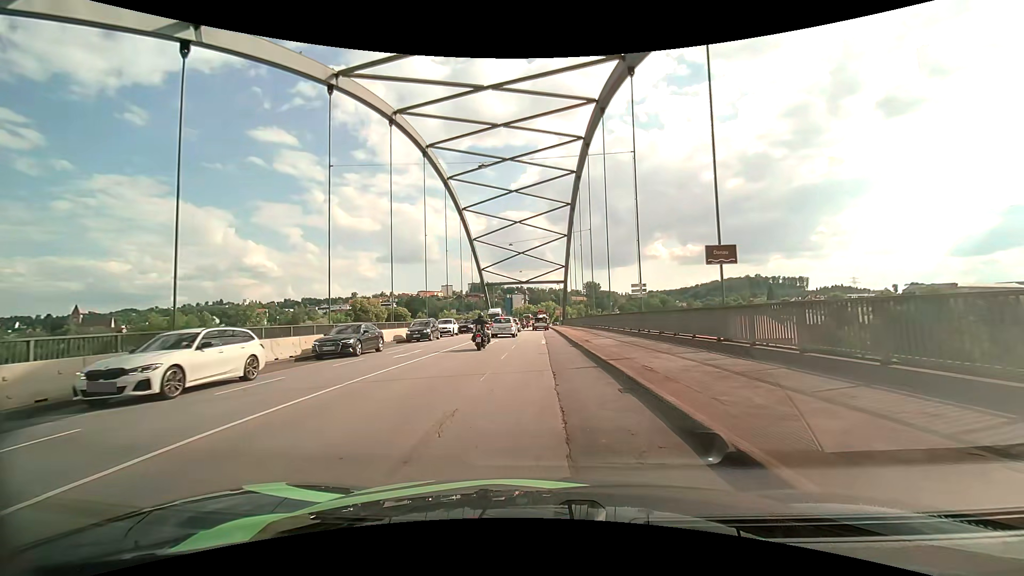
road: primary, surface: asphalt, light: Day
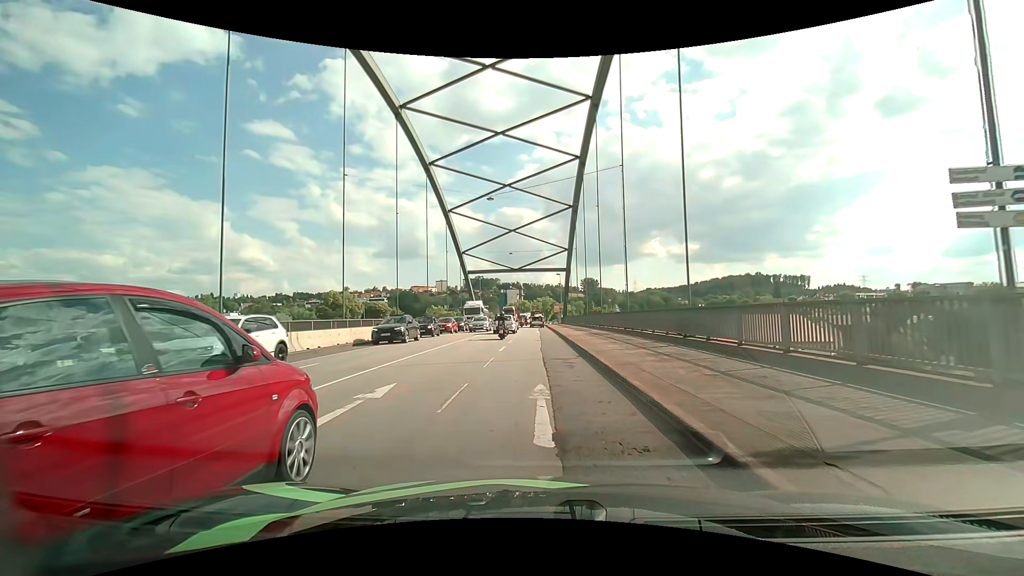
(0.0, +21.4) m; 0°
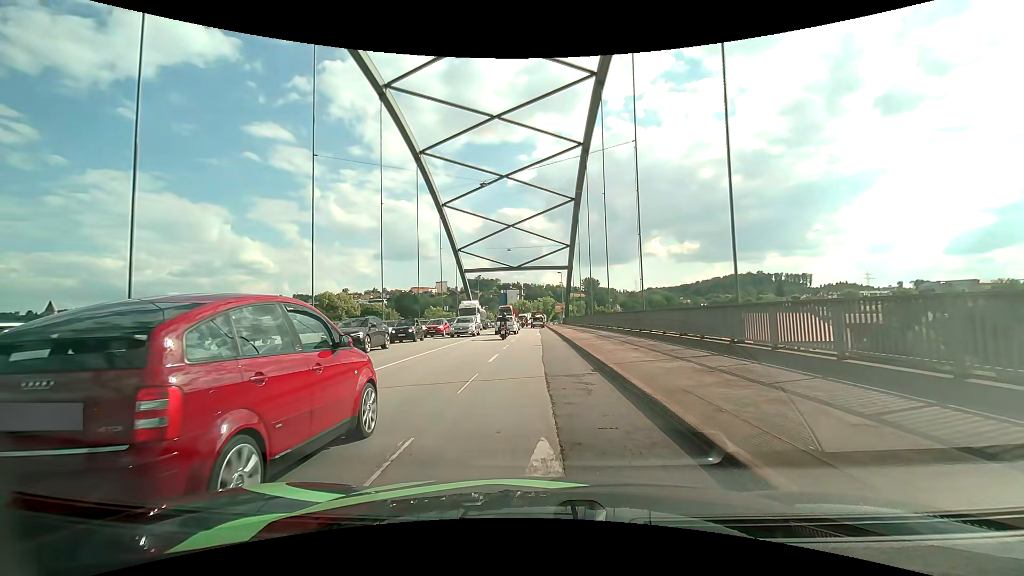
(0.0, +4.3) m; 0°
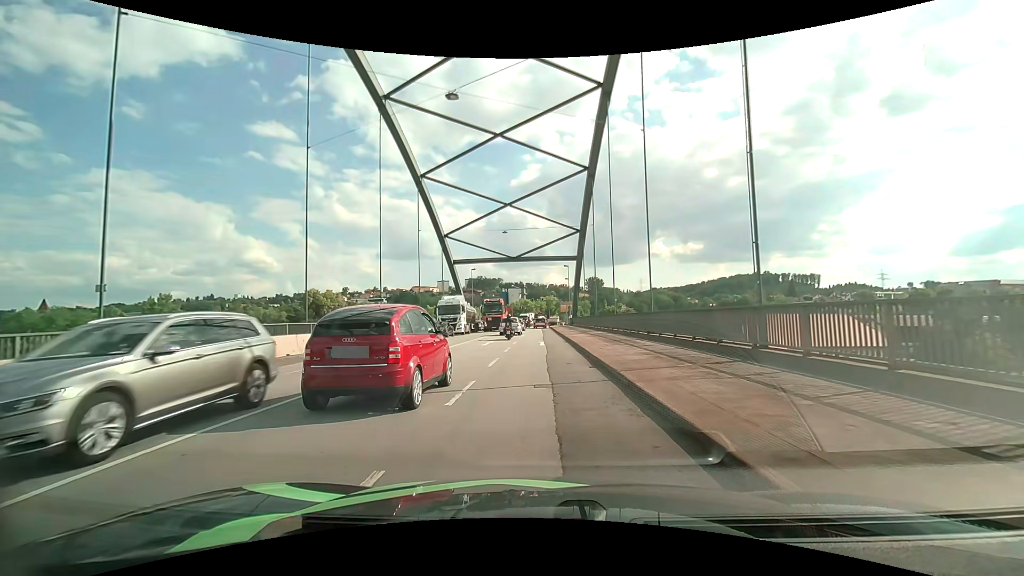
(0.0, +13.2) m; 0°
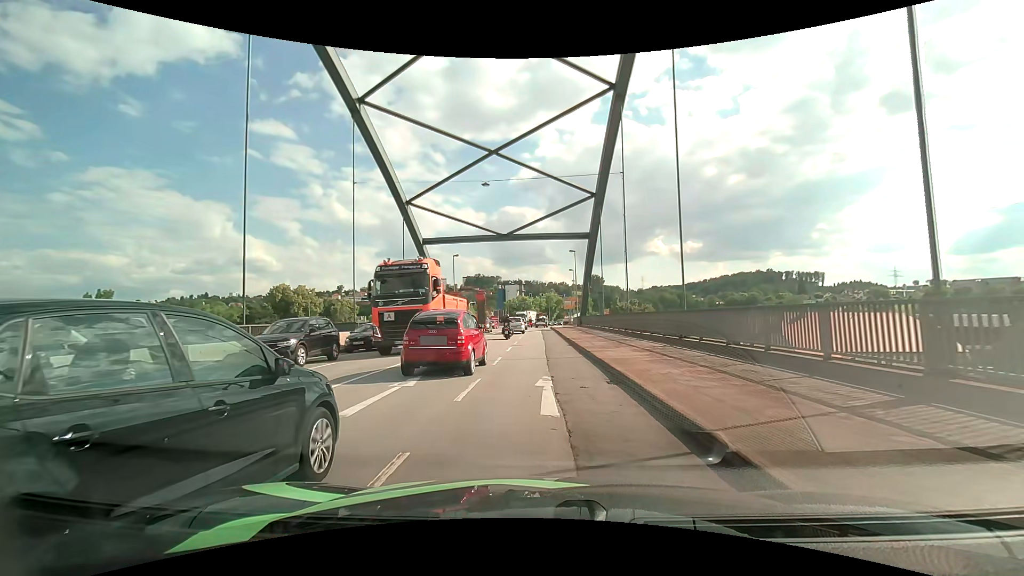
(0.0, +17.5) m; 0°
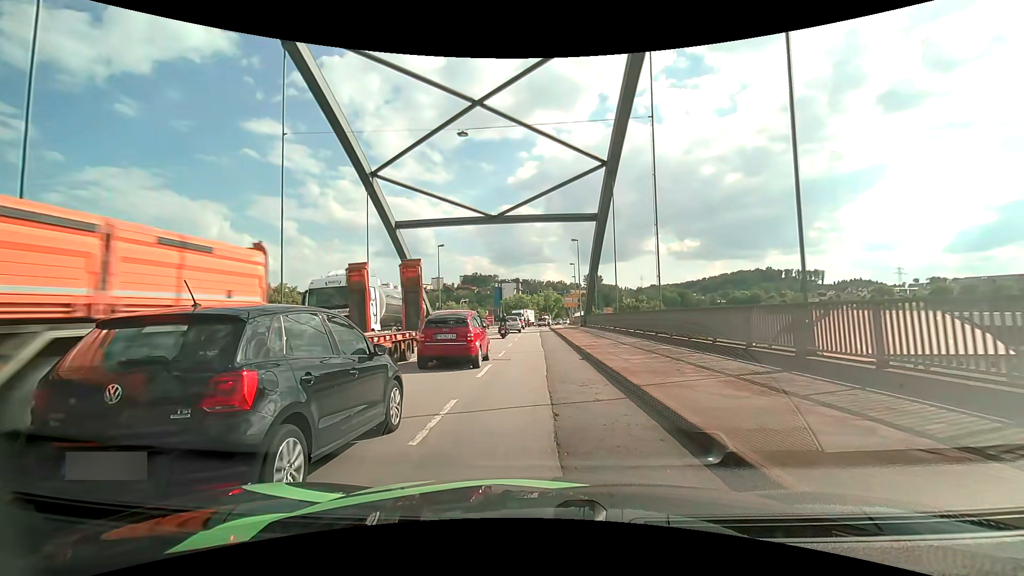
(0.0, +8.8) m; 0°
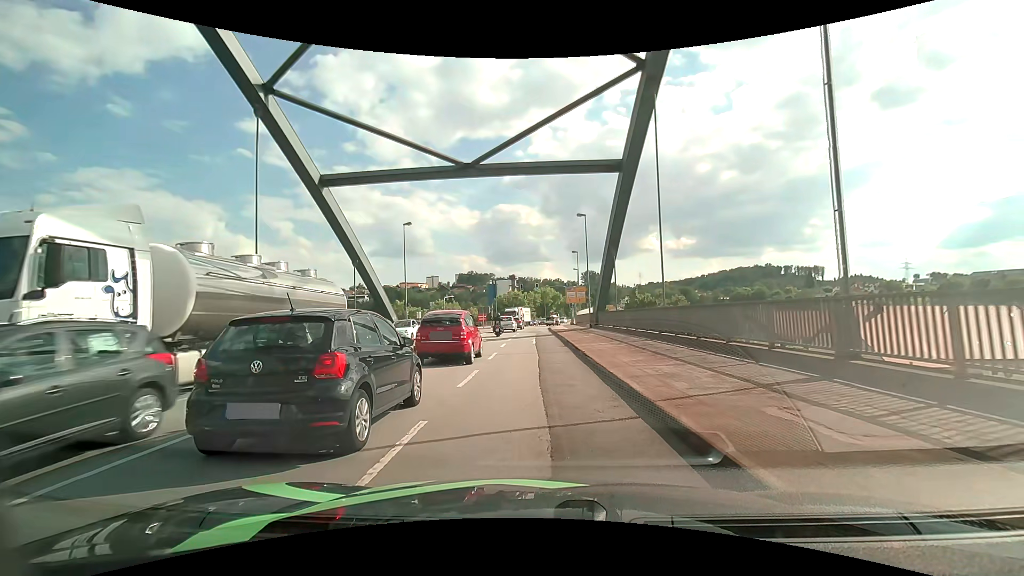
(+0.1, +13.7) m; +1°
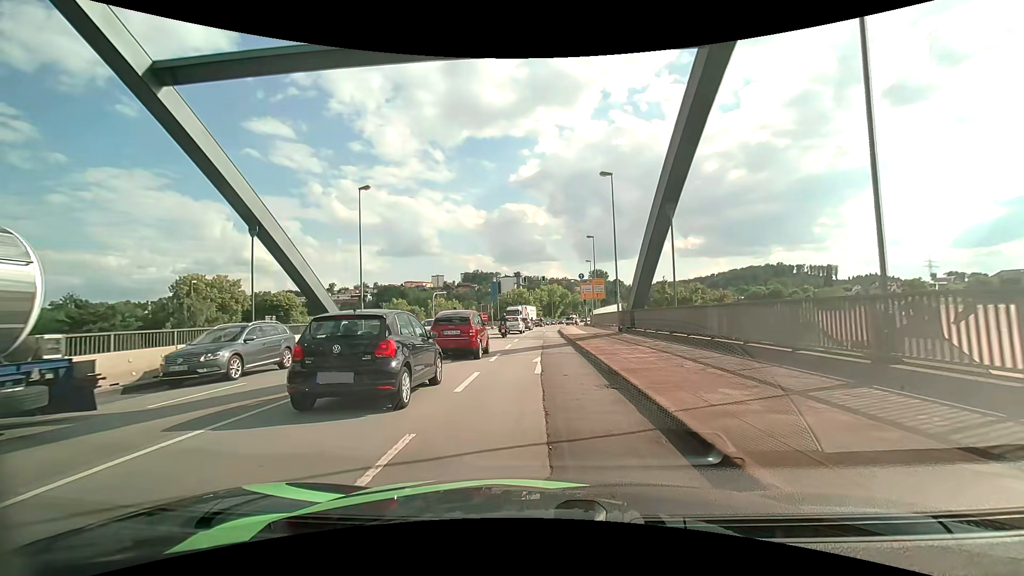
(-0.1, +12.7) m; -1°
(0, +10) (0, +20) (0, +30) (0, +40) (0, +50) (+1, +60) (+2, +70) (+4, +80) (+5, +90) (+7, +100) m
